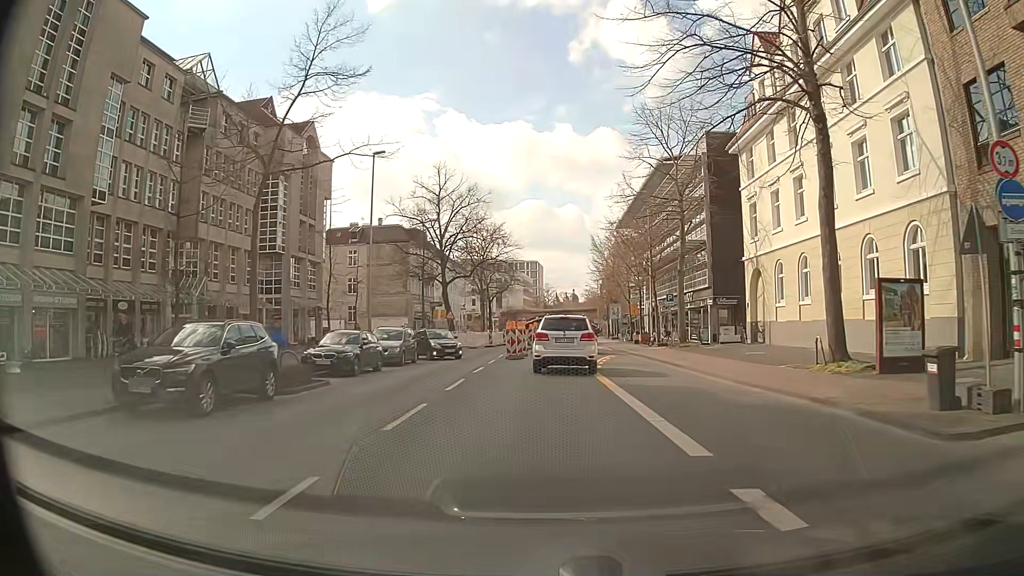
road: secondary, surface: asphalt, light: Day
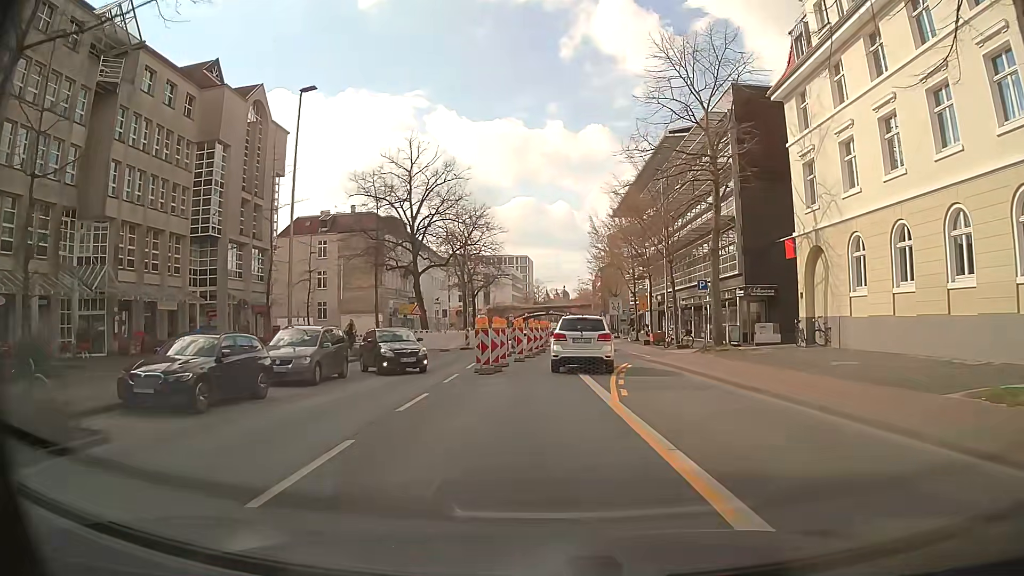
(0.0, +9.8) m; 0°
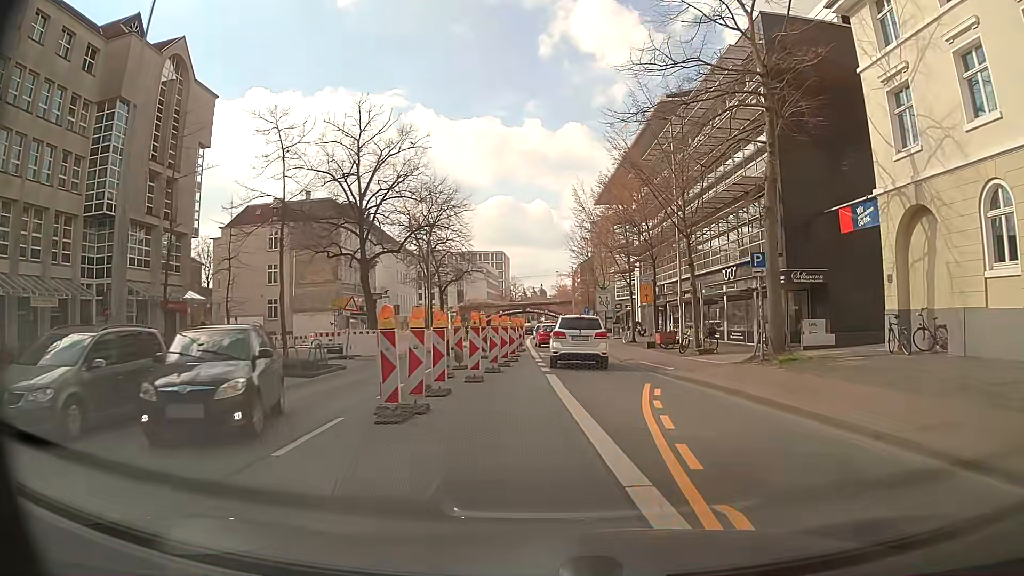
(+0.2, +9.9) m; +2°
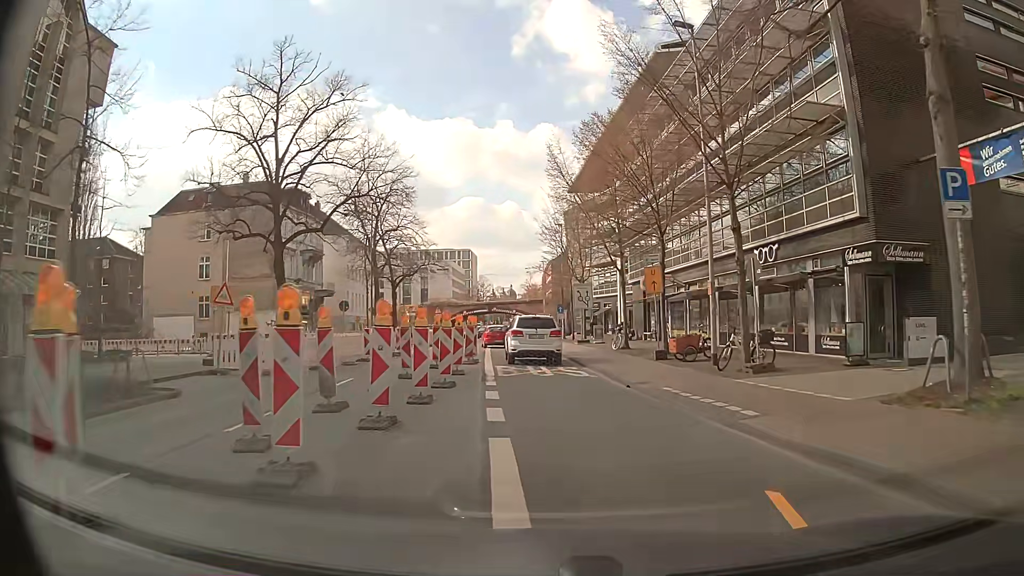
(+0.4, +10.6) m; +3°
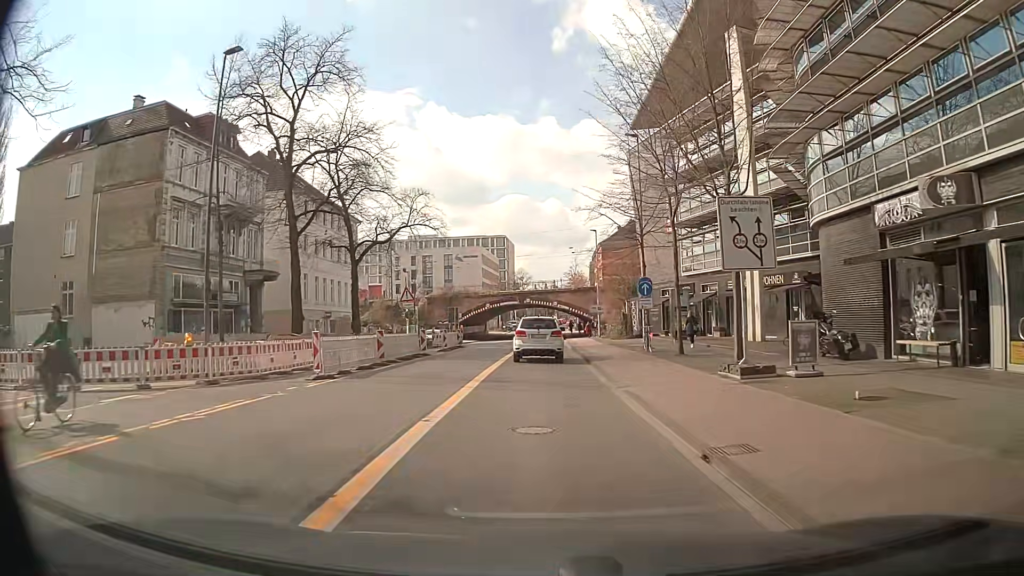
(-0.5, +29.3) m; -3°
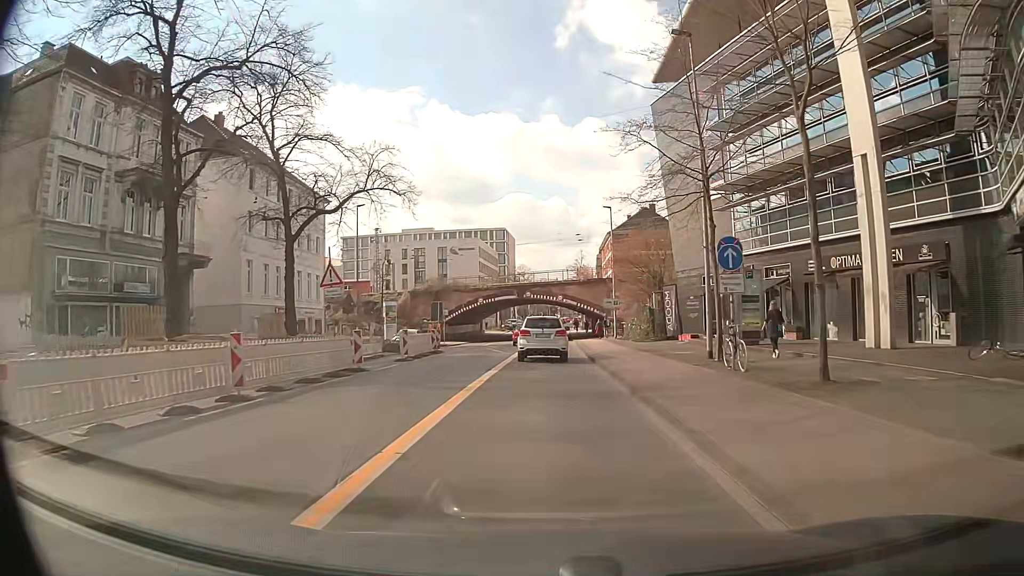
(0.0, +12.4) m; 0°
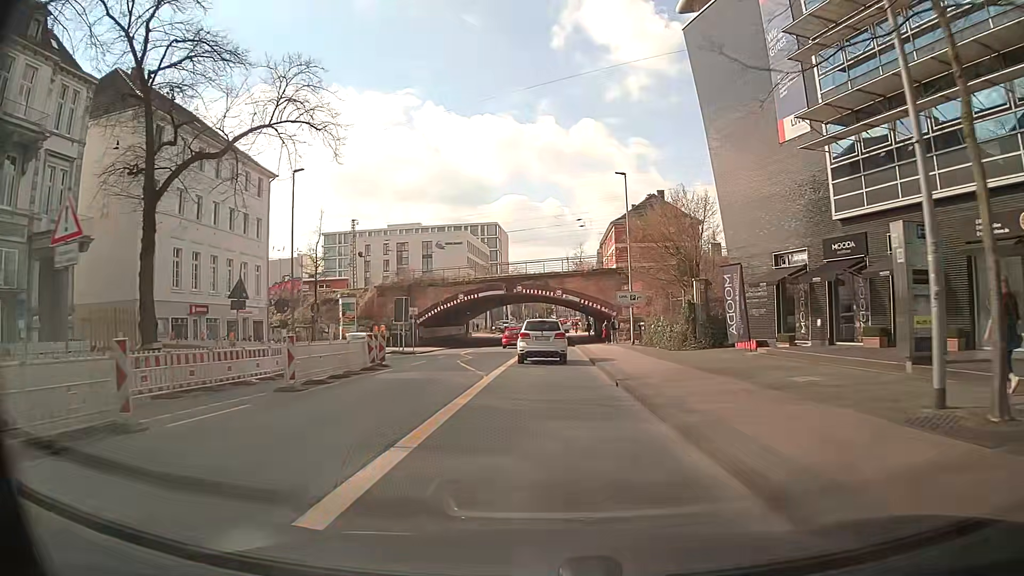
(0.0, +12.6) m; 0°
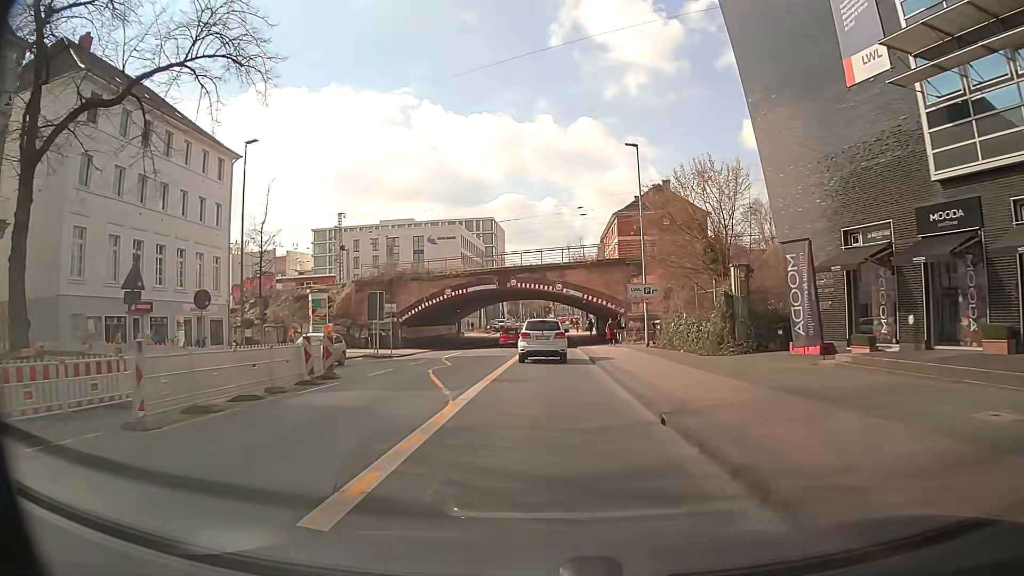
(+0.1, +6.4) m; +1°
(0, +10) (0, +20) (0, +30) (0, +40) (0, +50) (0, +60) (-1, +70) (-1, +80) (-1, +90) (0, +100) m
